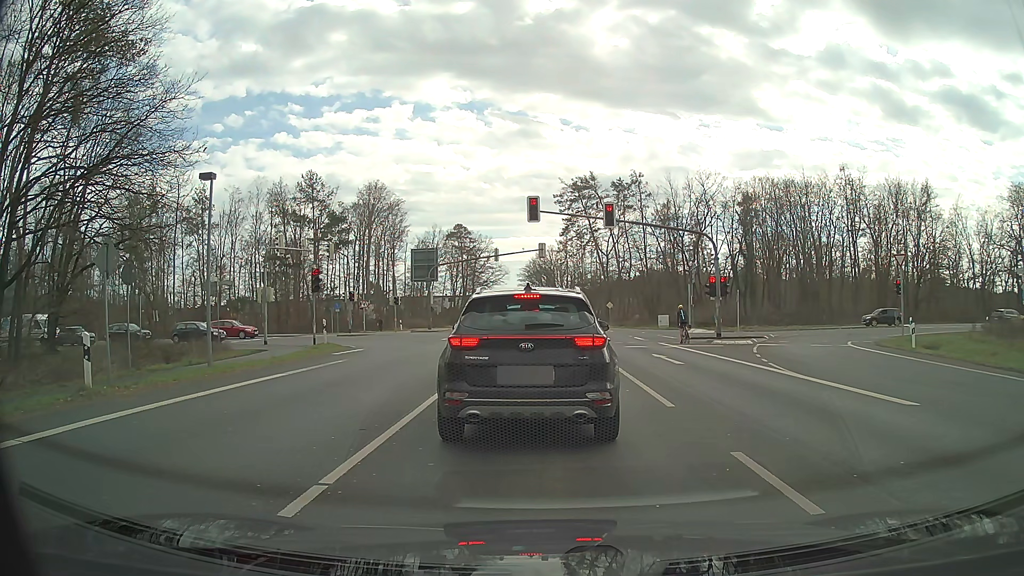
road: primary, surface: asphalt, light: Day
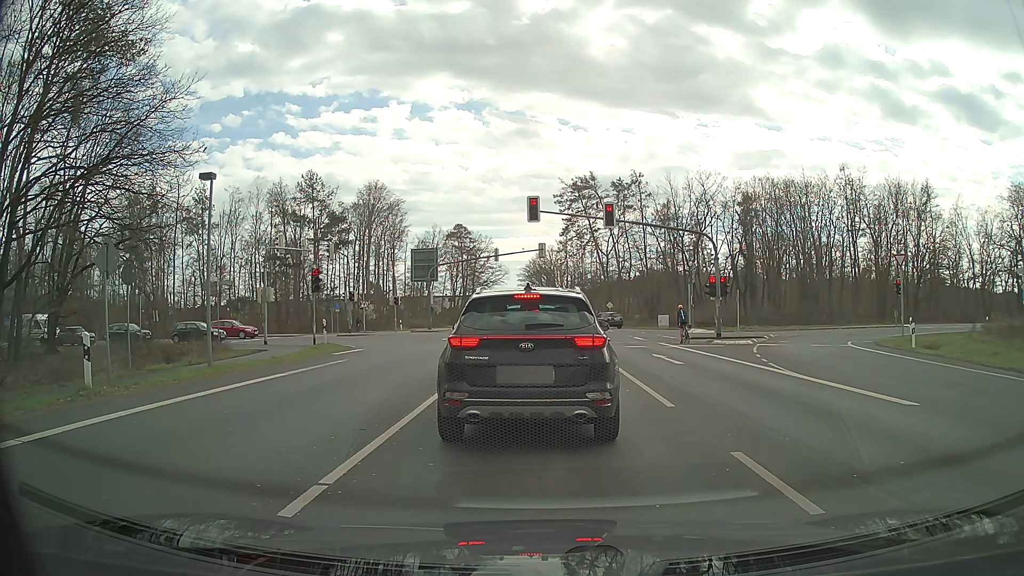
(0.0, 0.0) m; 0°
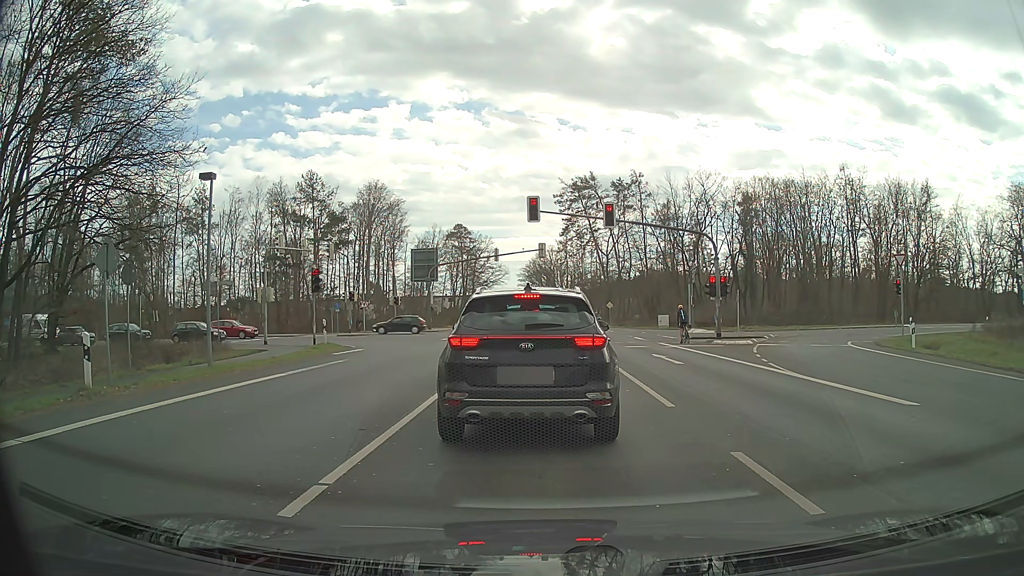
(0.0, 0.0) m; 0°
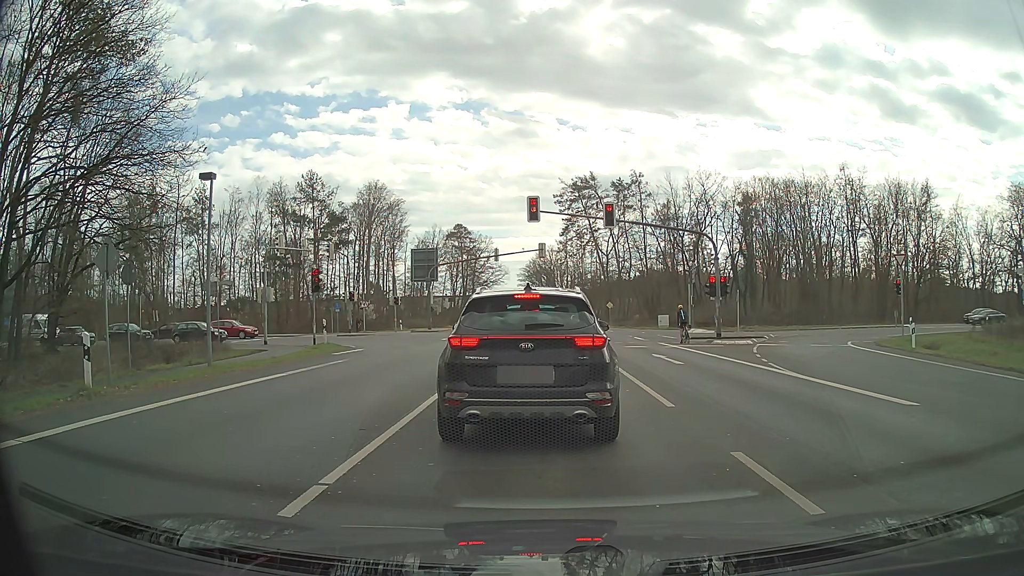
(0.0, 0.0) m; 0°
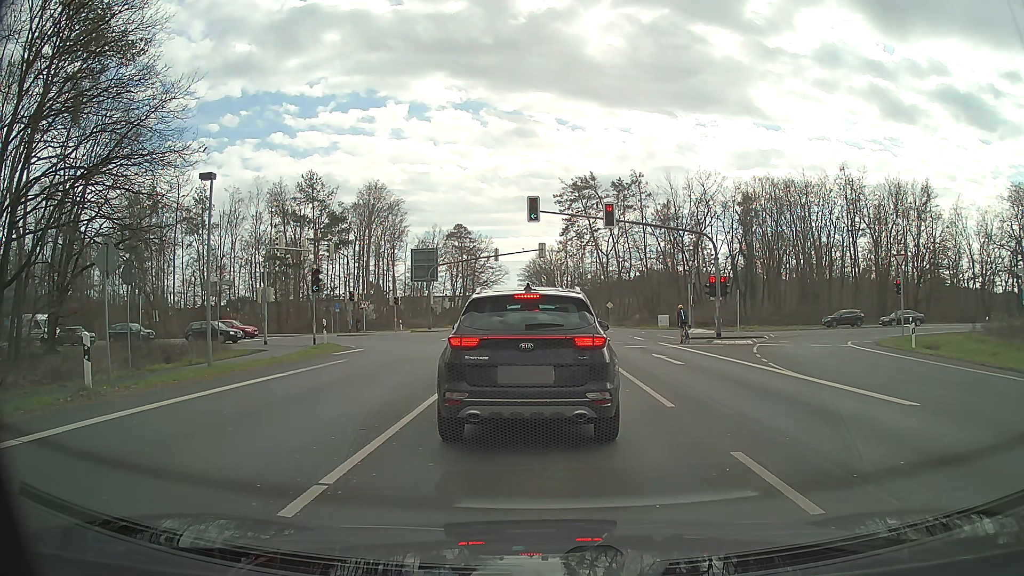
(0.0, 0.0) m; 0°
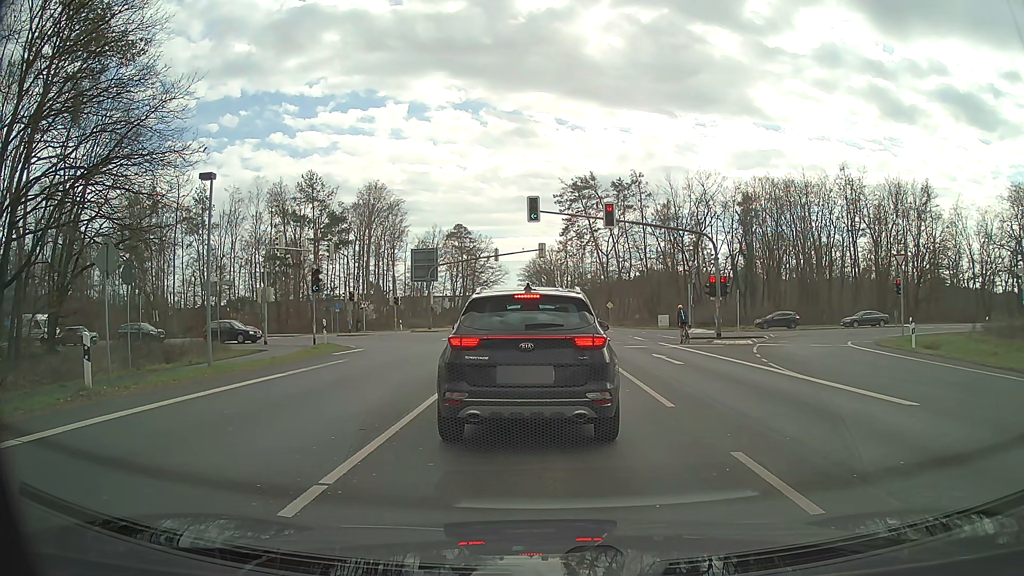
(0.0, 0.0) m; 0°
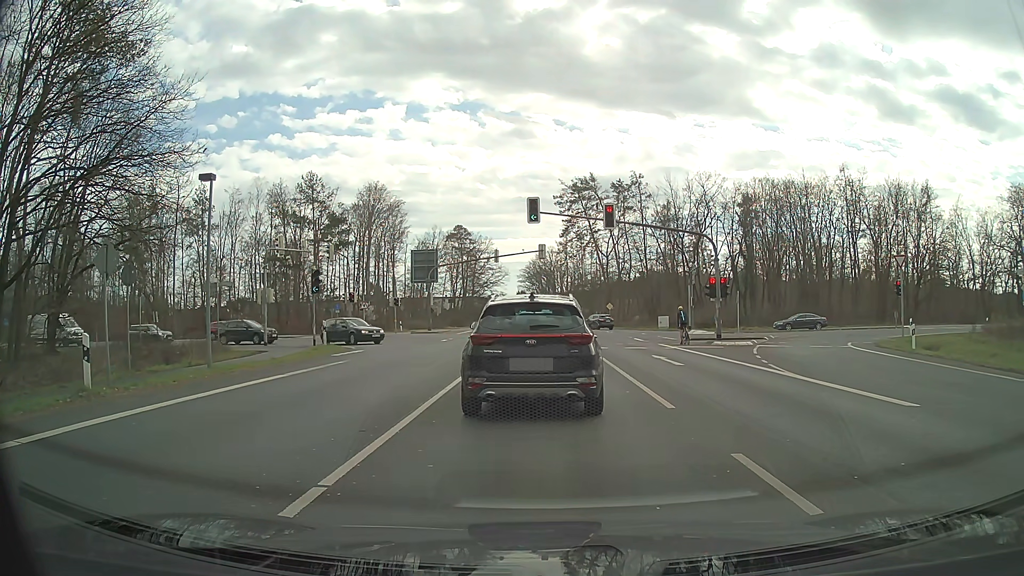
(0.0, 0.0) m; 0°
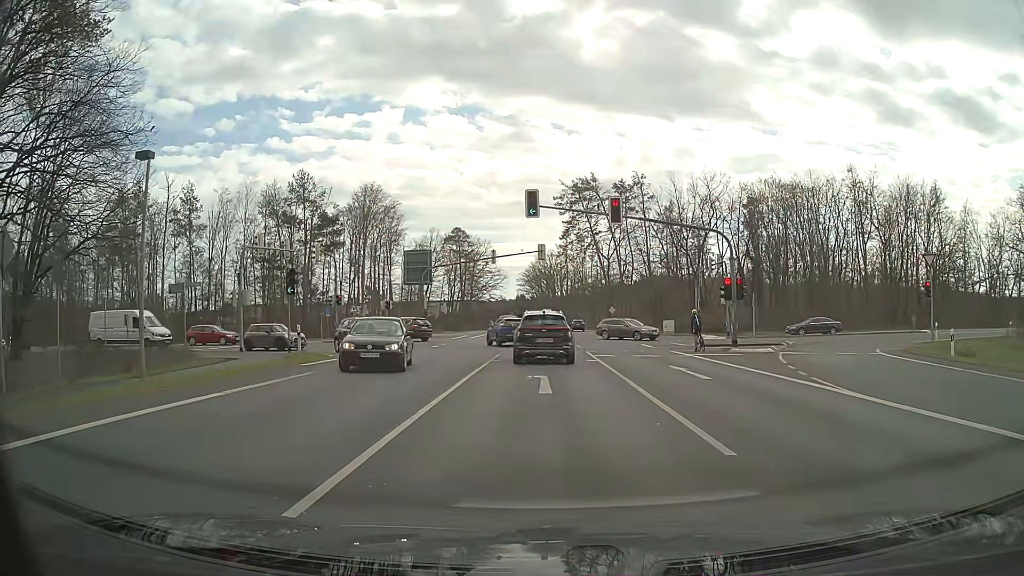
(+0.1, +3.5) m; 0°
(0, +10) (+1, +20) (+1, +30) (0, +40) (-6, +48) (-14, +53) (-24, +55) (-34, +54) (-44, +53) (-54, +53) m
